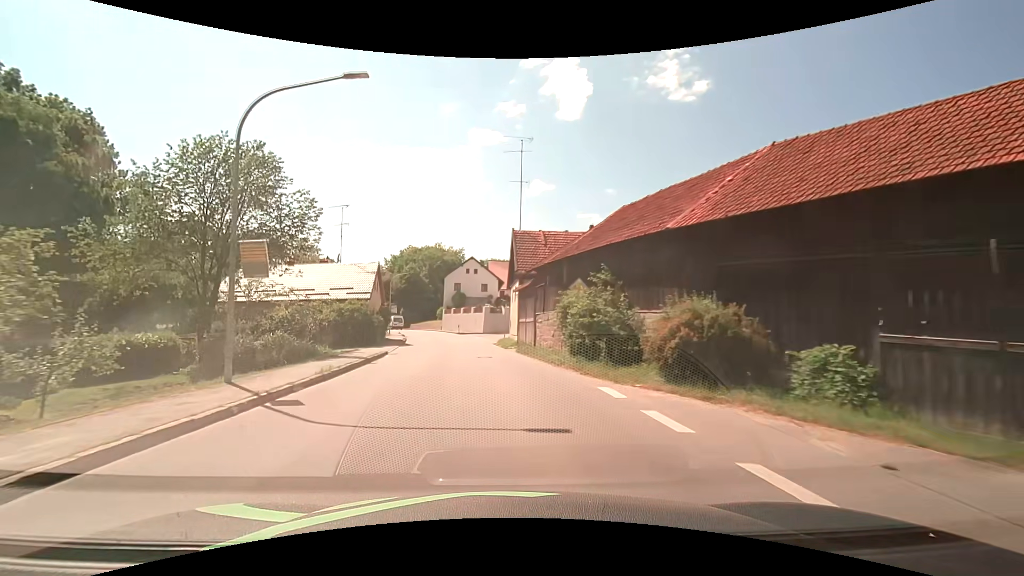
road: secondary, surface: asphalt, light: Day
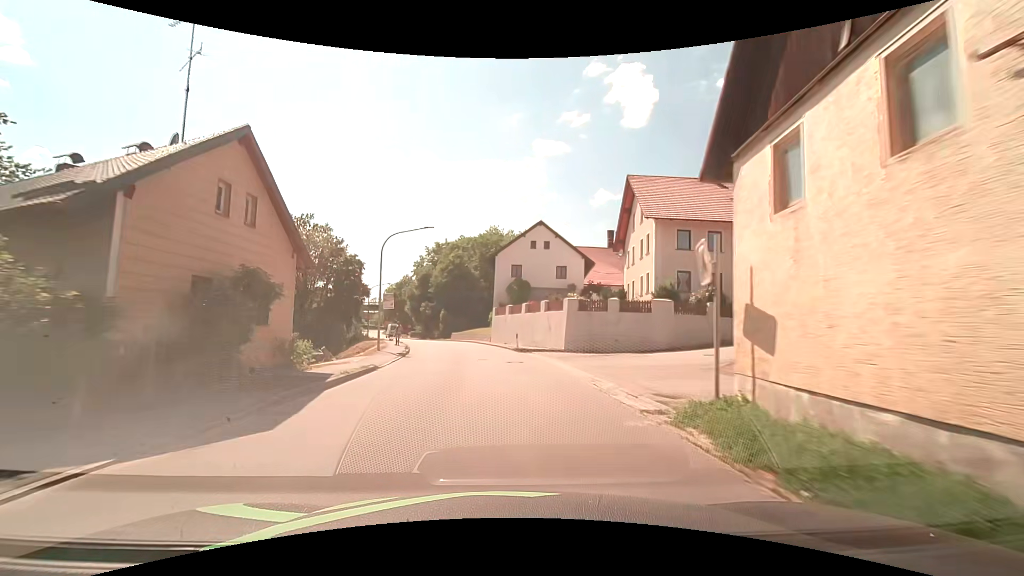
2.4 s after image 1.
(-2.2, +30.0) m; -8°
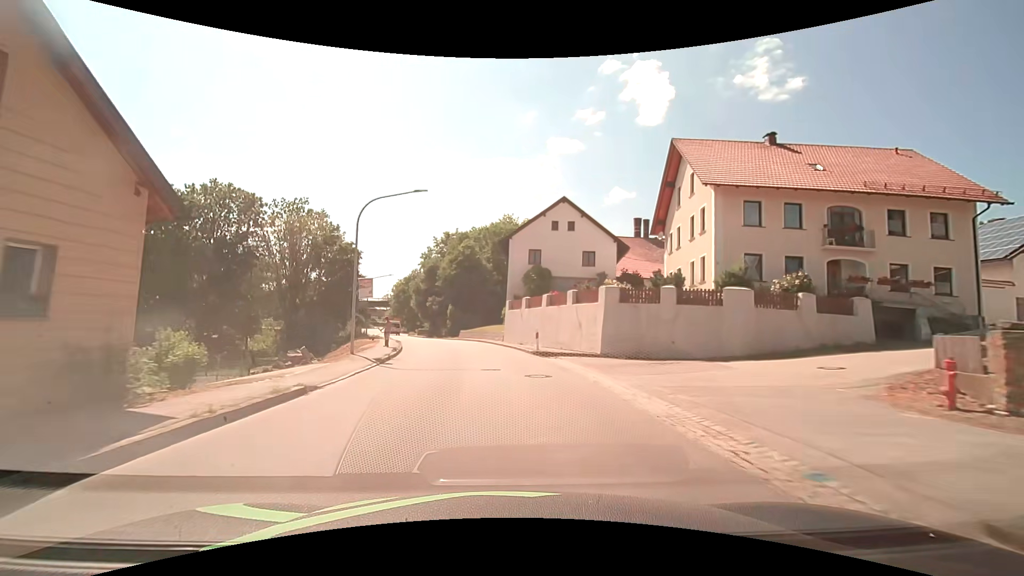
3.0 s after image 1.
(-0.1, +7.5) m; -2°
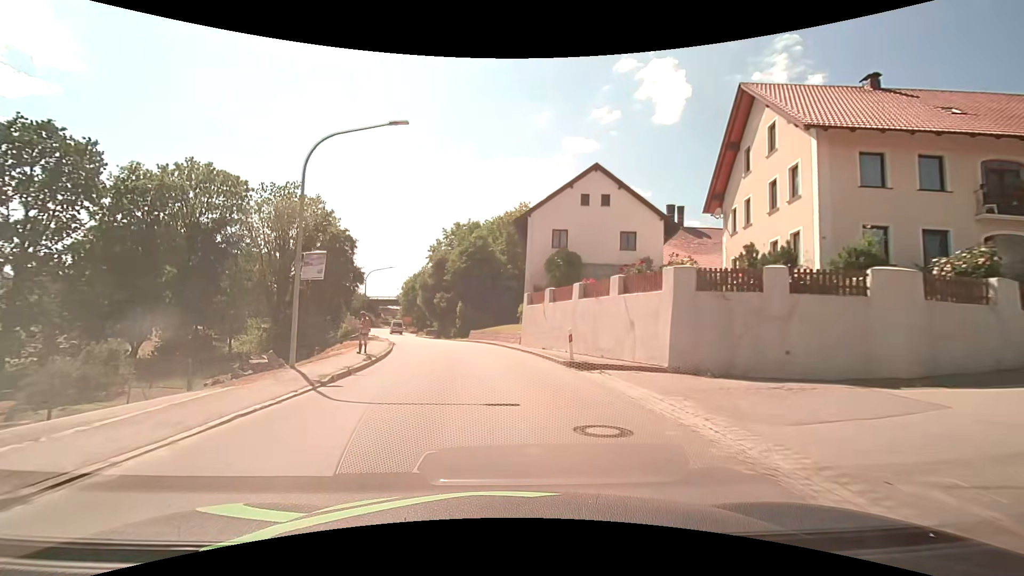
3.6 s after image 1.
(0.0, +7.5) m; -1°
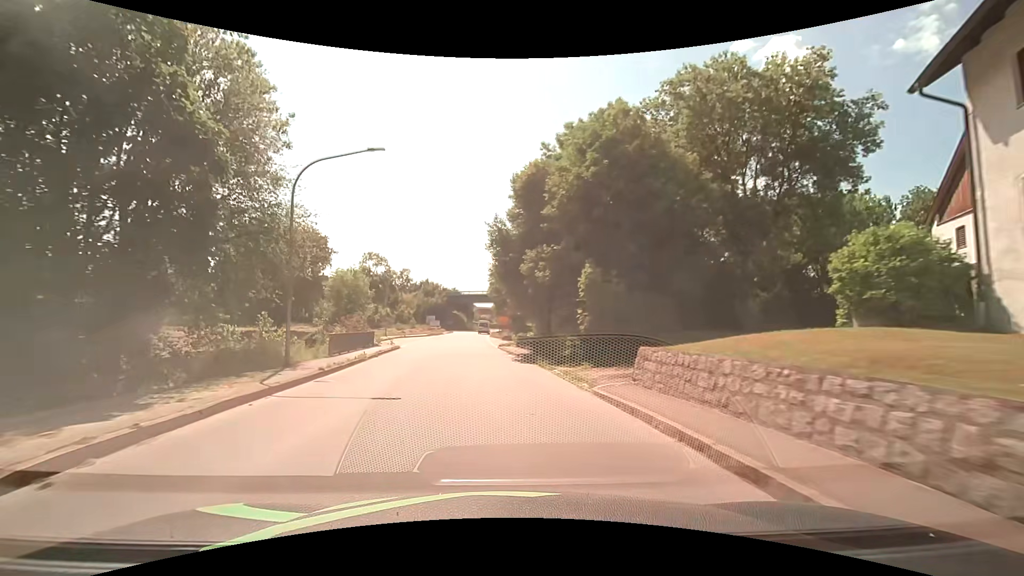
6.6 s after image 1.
(-3.8, +37.4) m; -13°
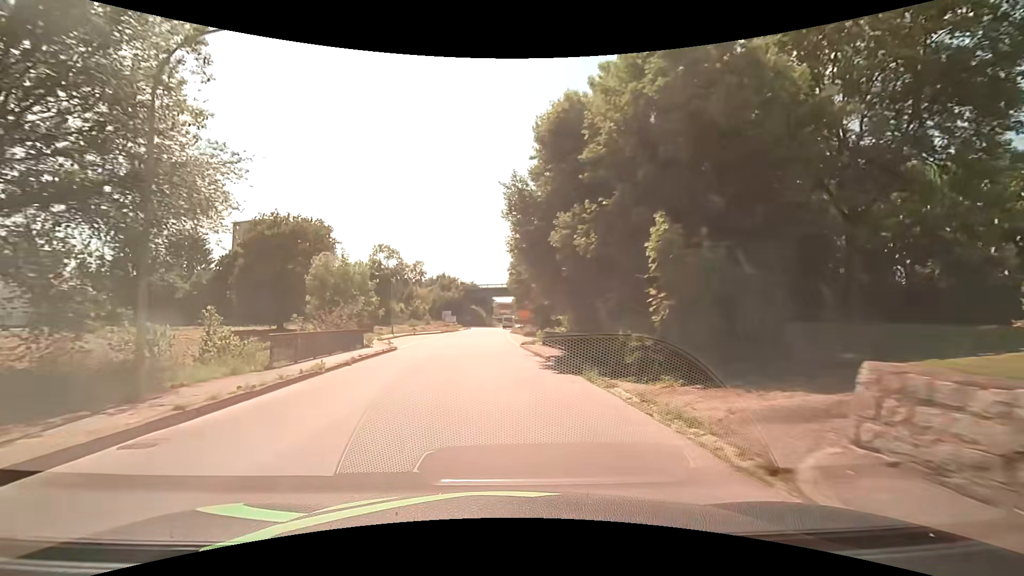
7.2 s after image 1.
(-0.2, +7.6) m; -3°
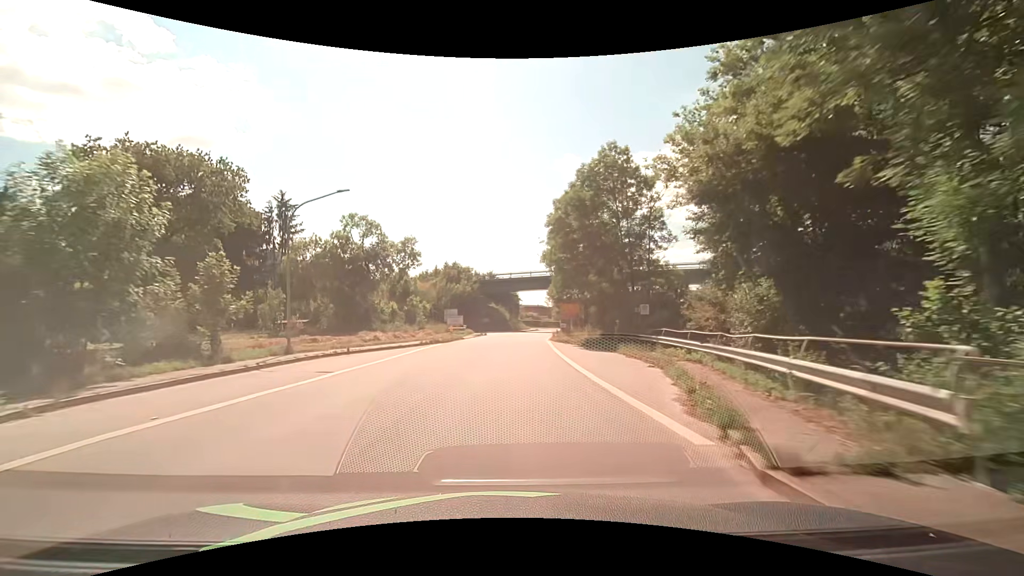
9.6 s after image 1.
(-1.0, +30.6) m; -3°
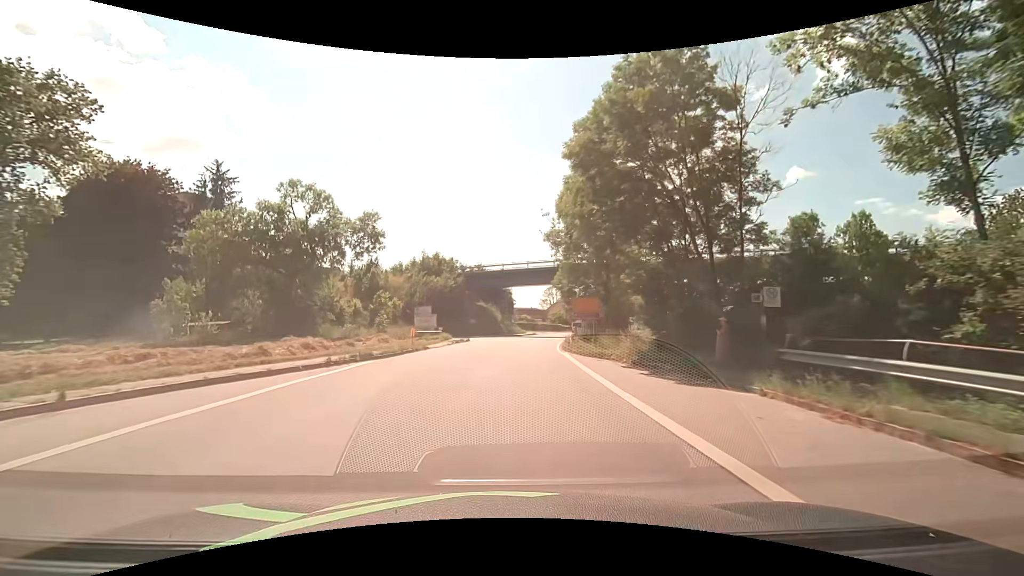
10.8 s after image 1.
(0.0, +15.3) m; 0°
(0, +10) (0, +20) (+1, +30) (+2, +40) (+3, +50) (+5, +60) (+7, +70) (+9, +79) (+11, +89) (+14, +99) m
